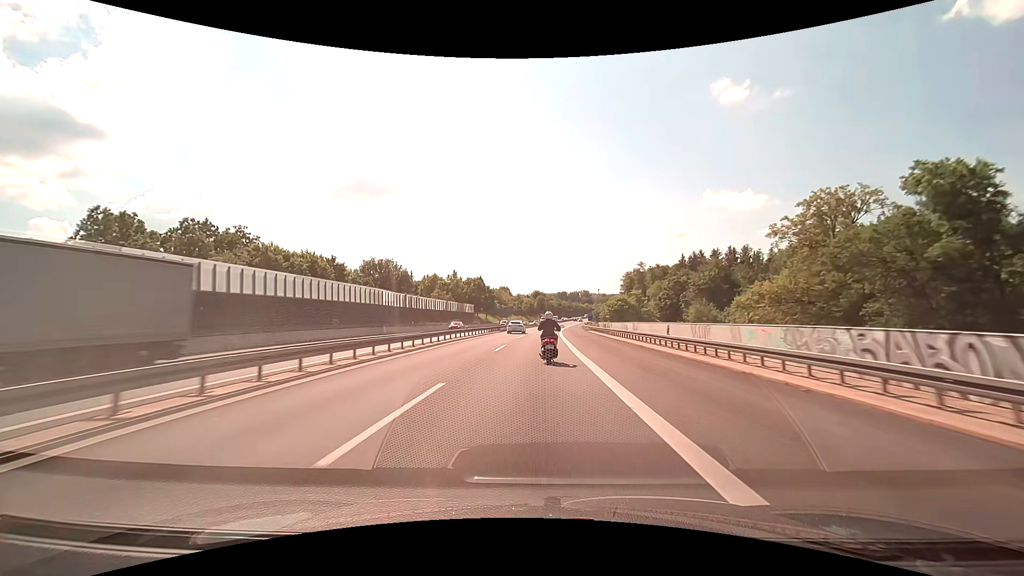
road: motorway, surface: asphalt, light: Day
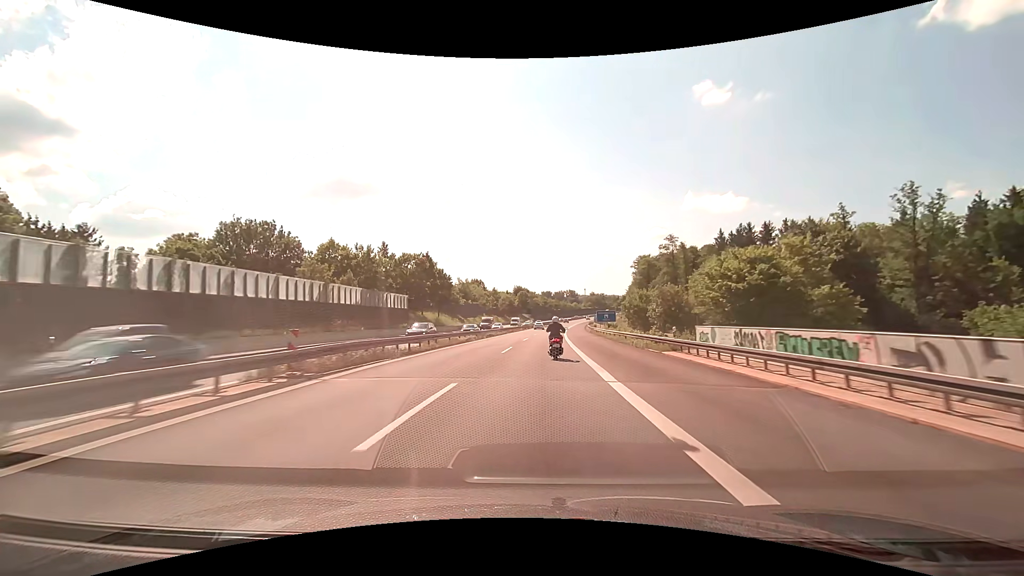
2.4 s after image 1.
(+0.8, +53.4) m; +2°
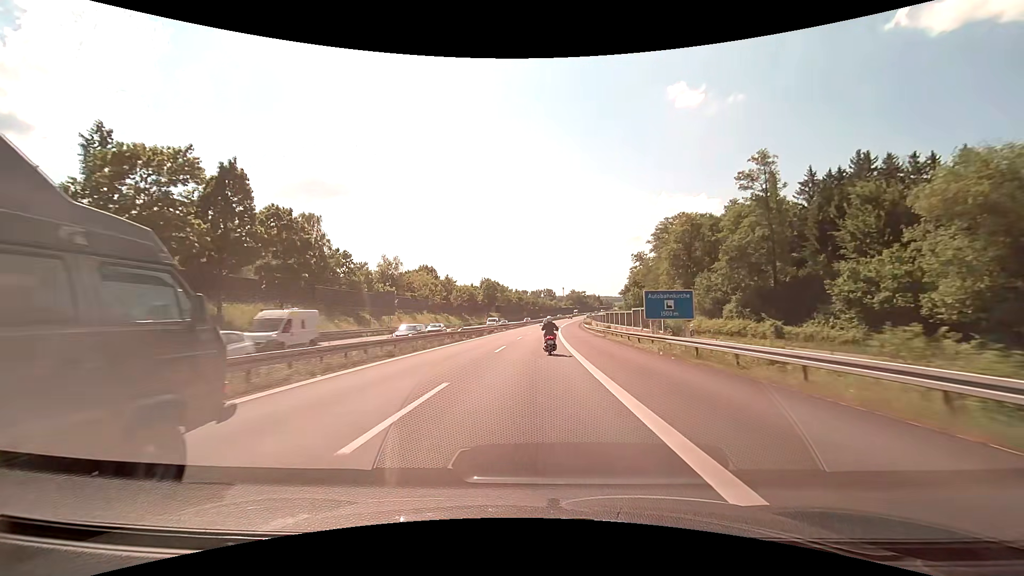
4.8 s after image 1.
(+1.3, +54.4) m; +3°
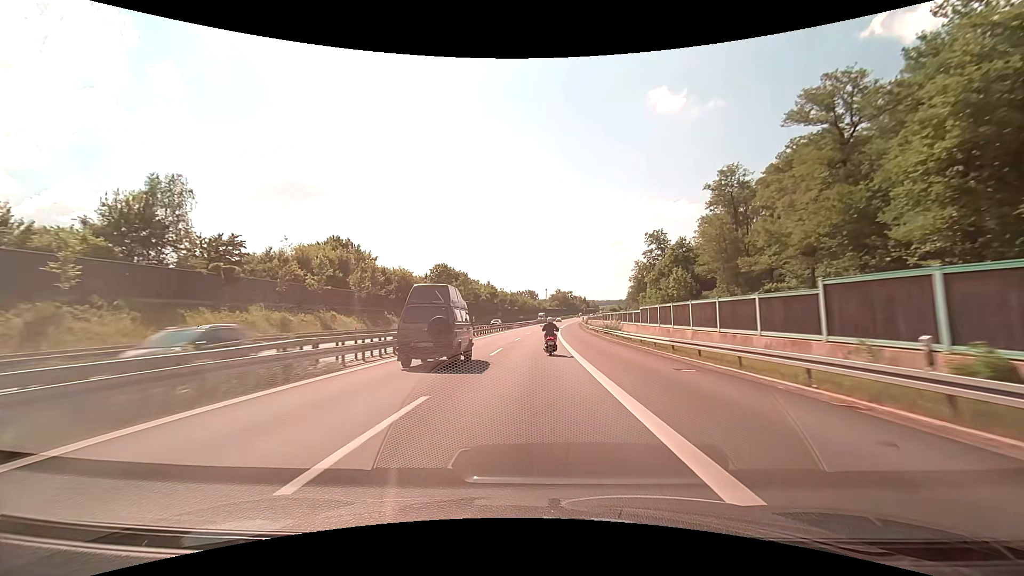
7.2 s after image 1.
(+0.9, +56.2) m; +2°
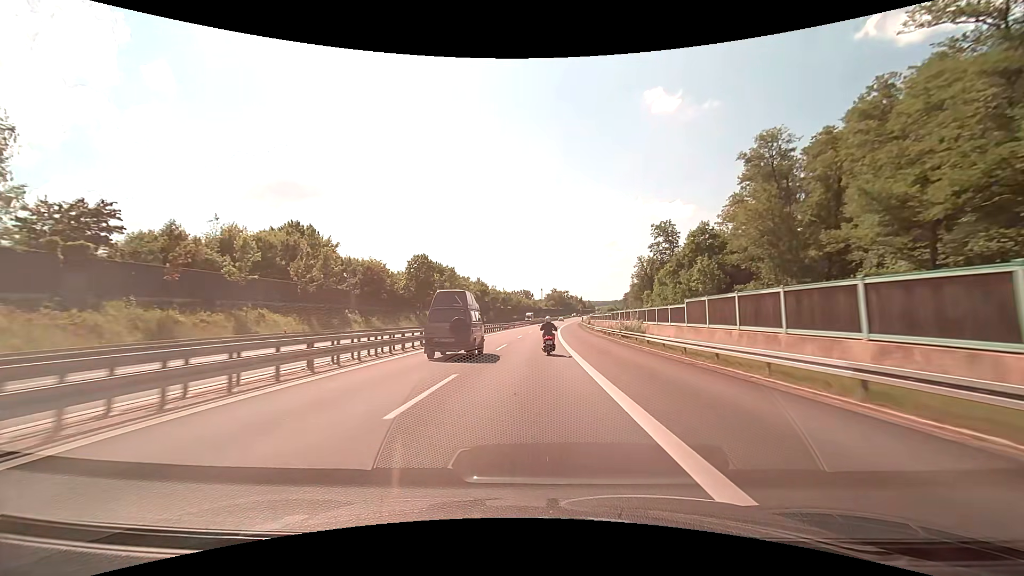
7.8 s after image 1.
(+0.1, +14.3) m; +1°
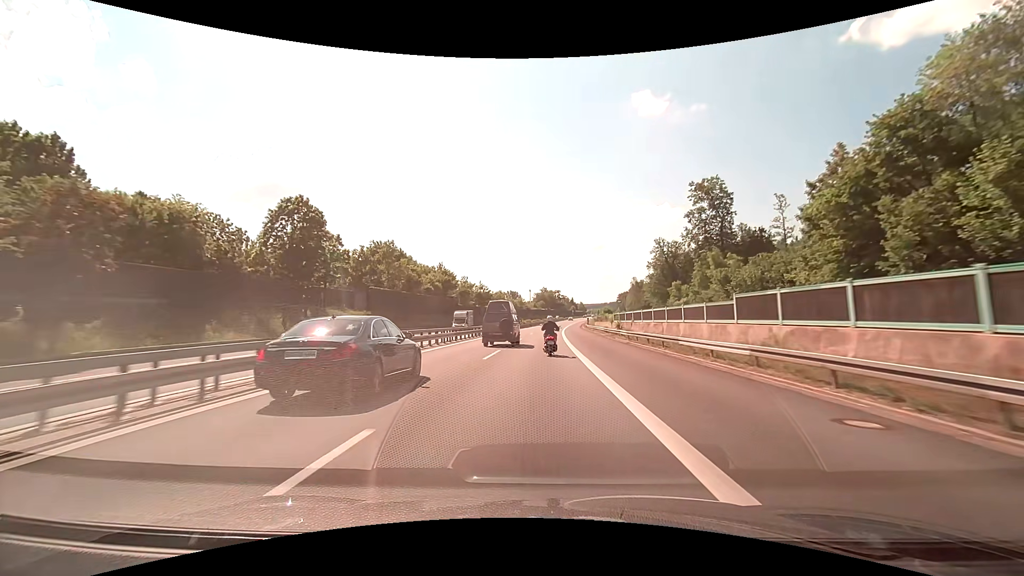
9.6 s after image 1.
(+0.4, +42.8) m; +1°
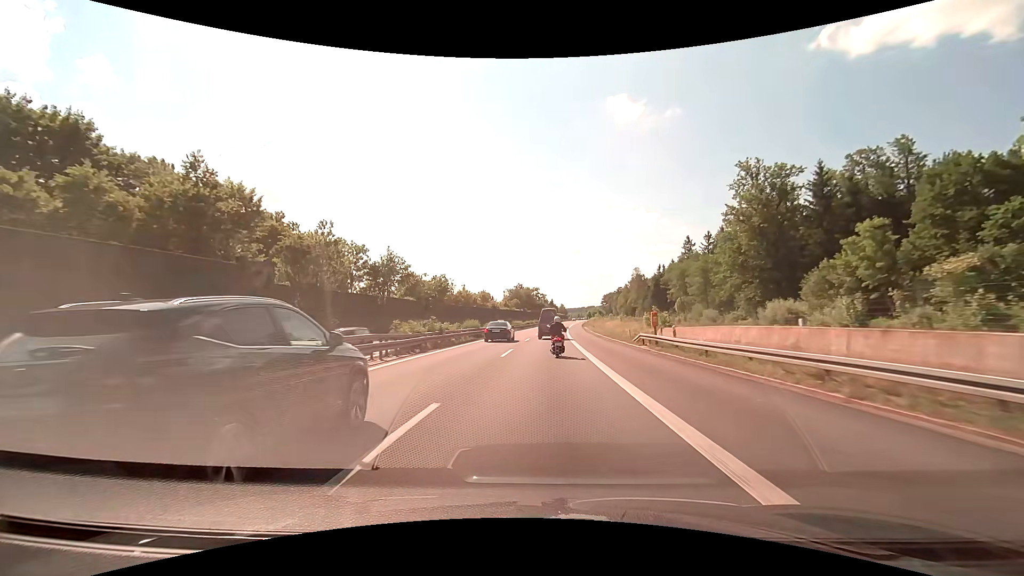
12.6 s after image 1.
(+1.6, +70.1) m; +3°
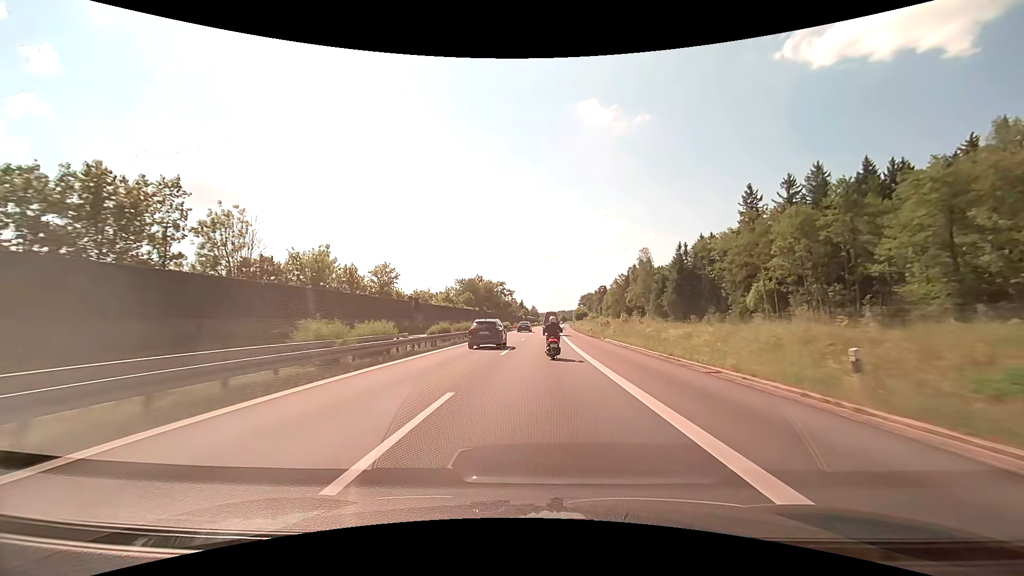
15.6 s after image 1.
(+2.1, +70.9) m; +3°
(0, +10) (0, +20) (0, +30) (+1, +40) (+1, +50) (+1, +60) (+1, +70) (+2, +80) (+2, +90) (+3, +100) m
